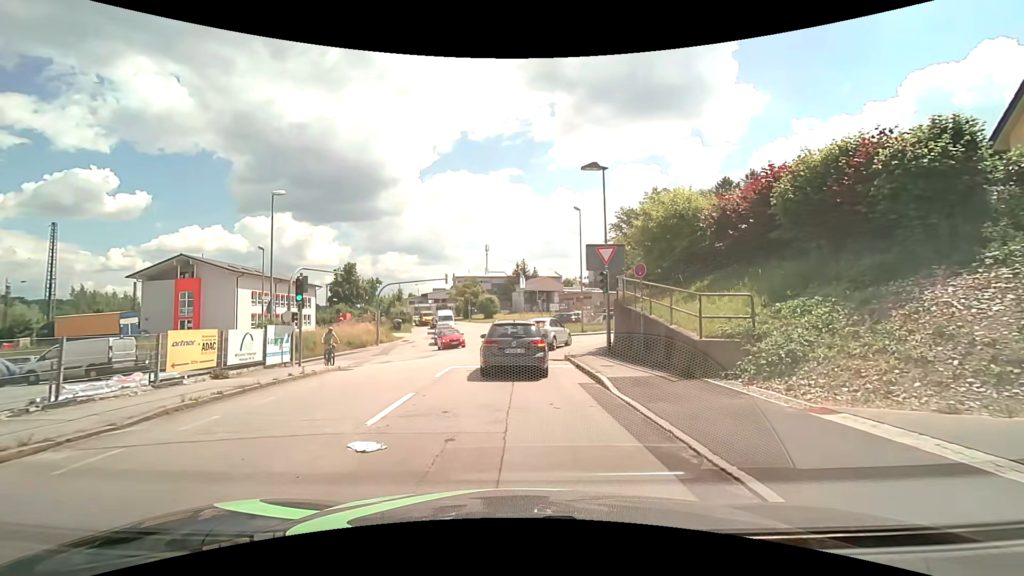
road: residential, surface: asphalt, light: Day
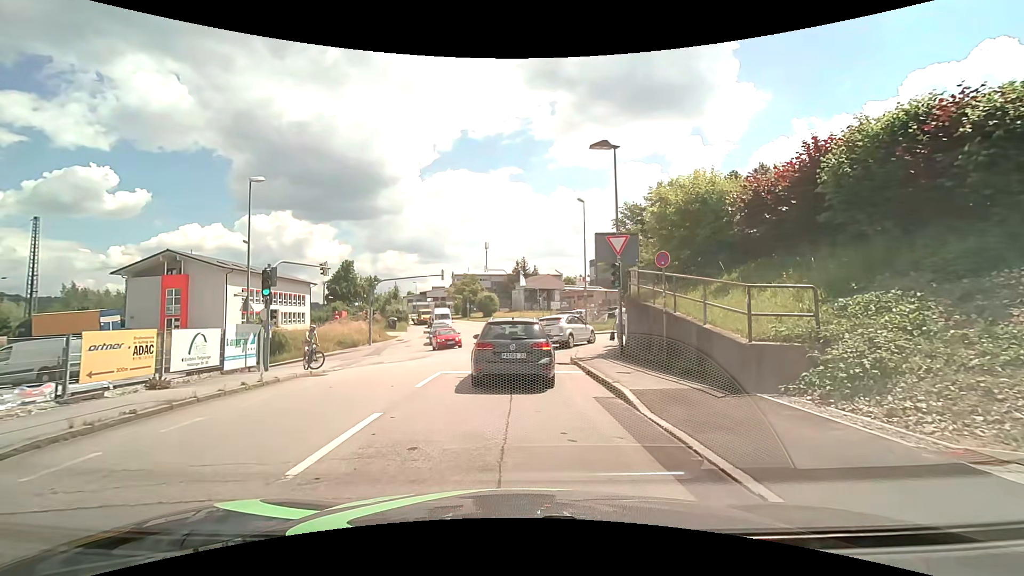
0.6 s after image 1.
(0.0, +2.3) m; -1°
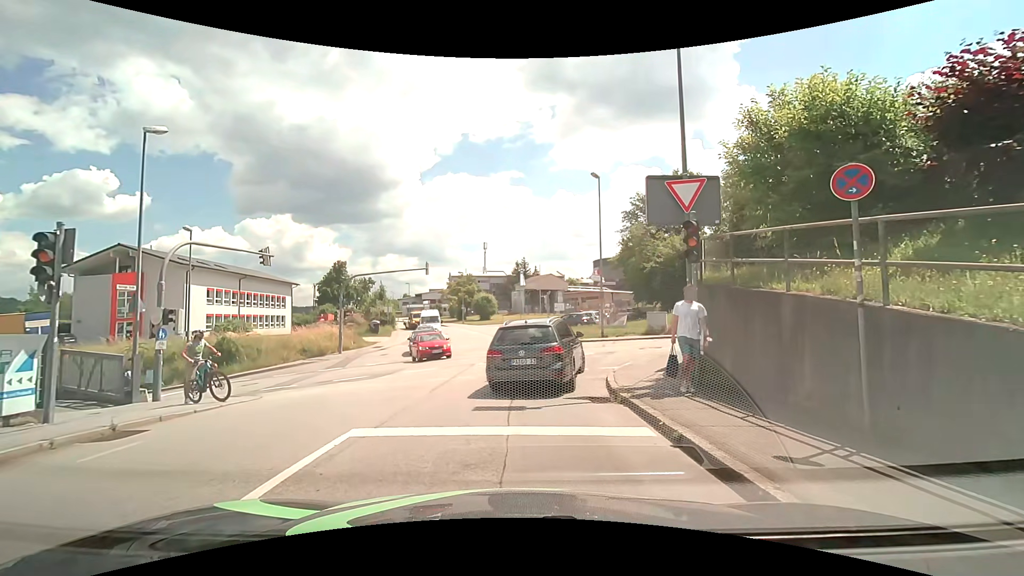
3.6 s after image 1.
(+0.1, +7.2) m; 0°
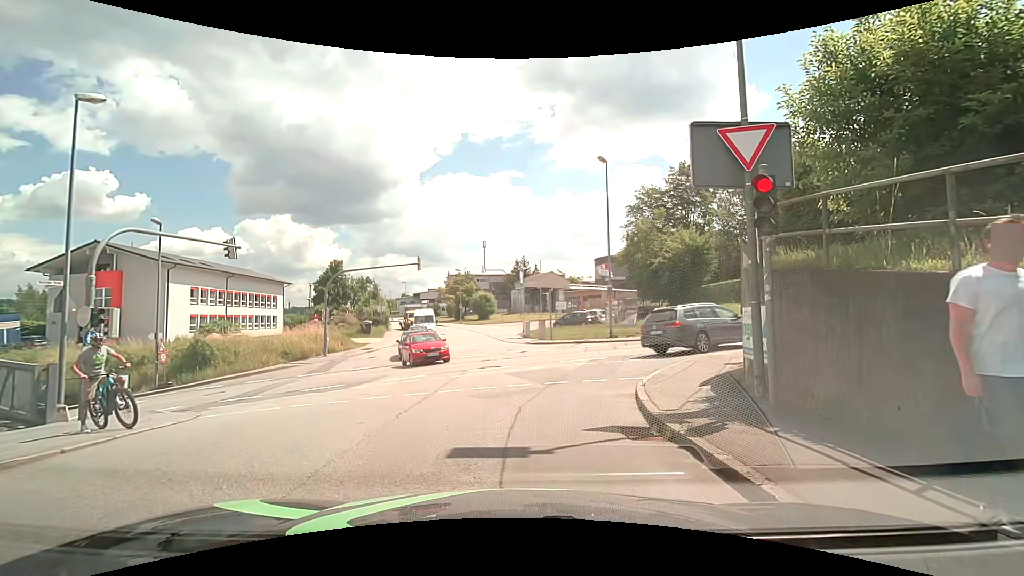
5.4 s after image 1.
(+0.1, +2.7) m; +1°
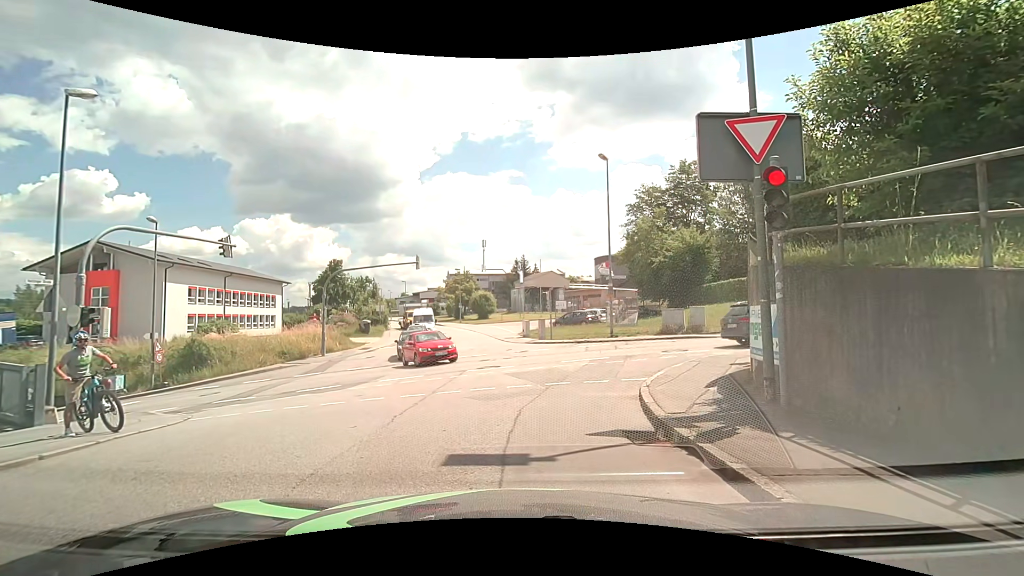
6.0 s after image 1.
(0.0, +0.3) m; 0°
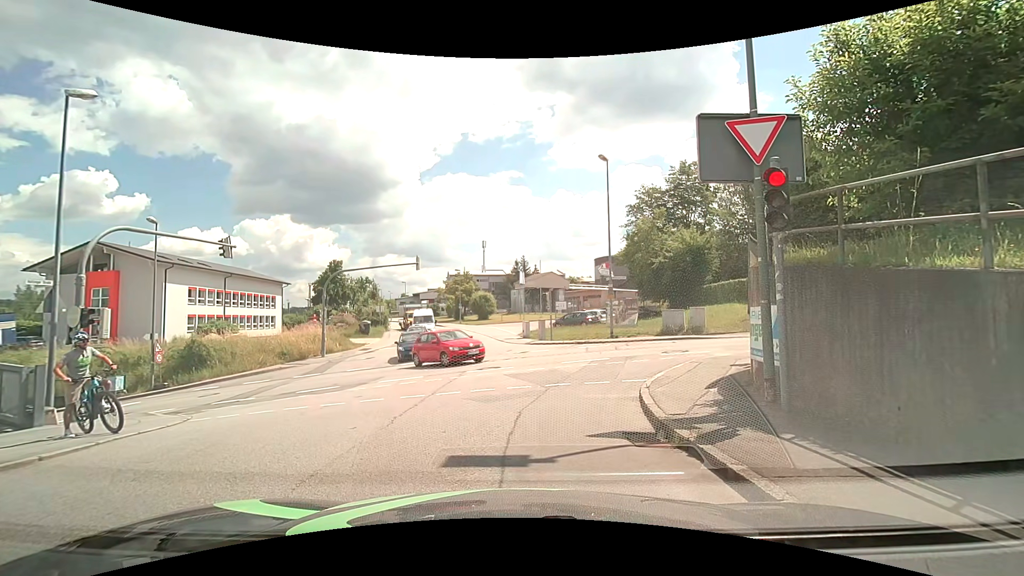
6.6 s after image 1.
(0.0, +0.1) m; 0°
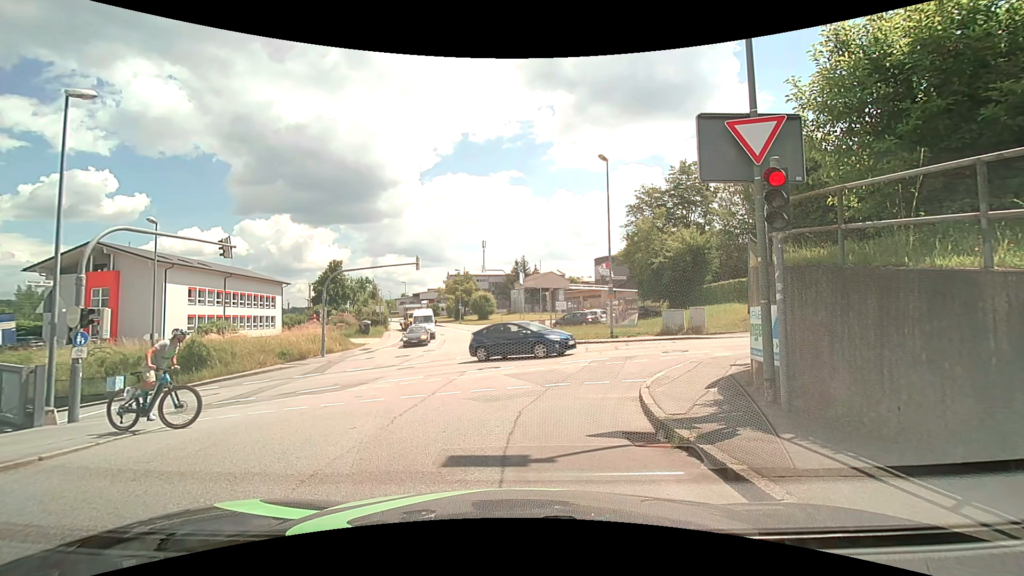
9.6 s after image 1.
(0.0, +0.1) m; 0°
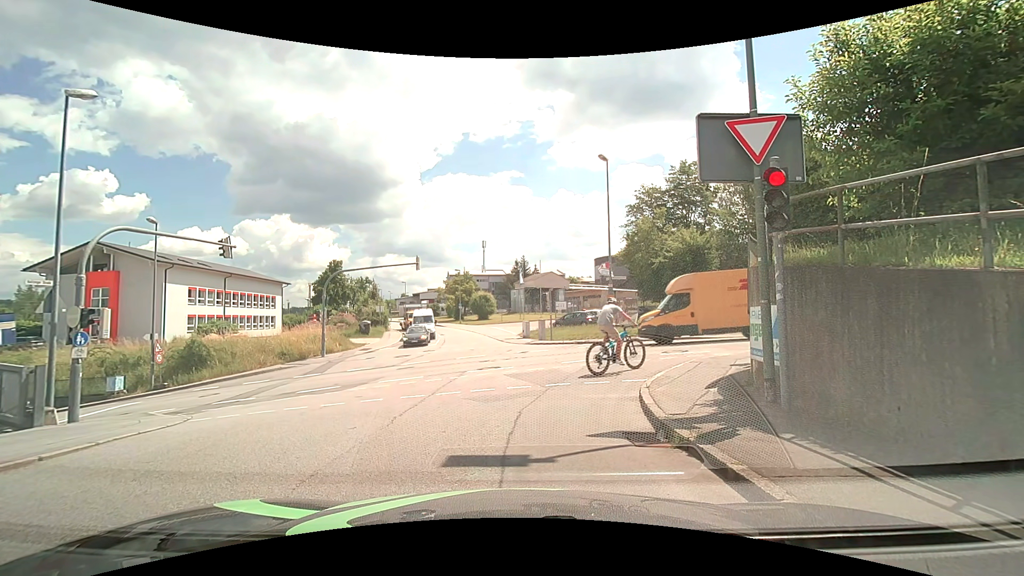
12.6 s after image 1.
(0.0, 0.0) m; 0°
